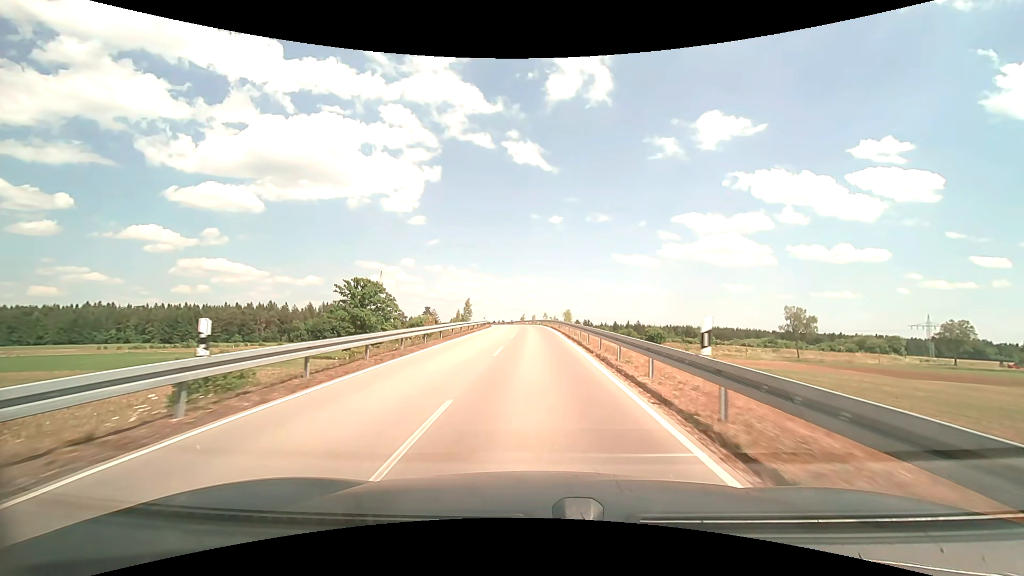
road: unclassified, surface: asphalt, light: Day
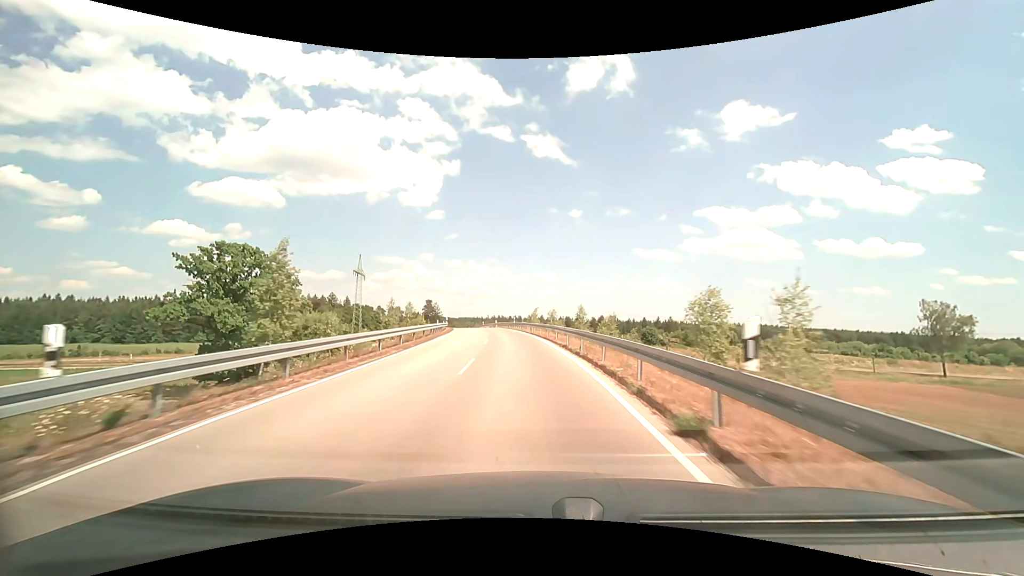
(-0.4, +52.8) m; -2°
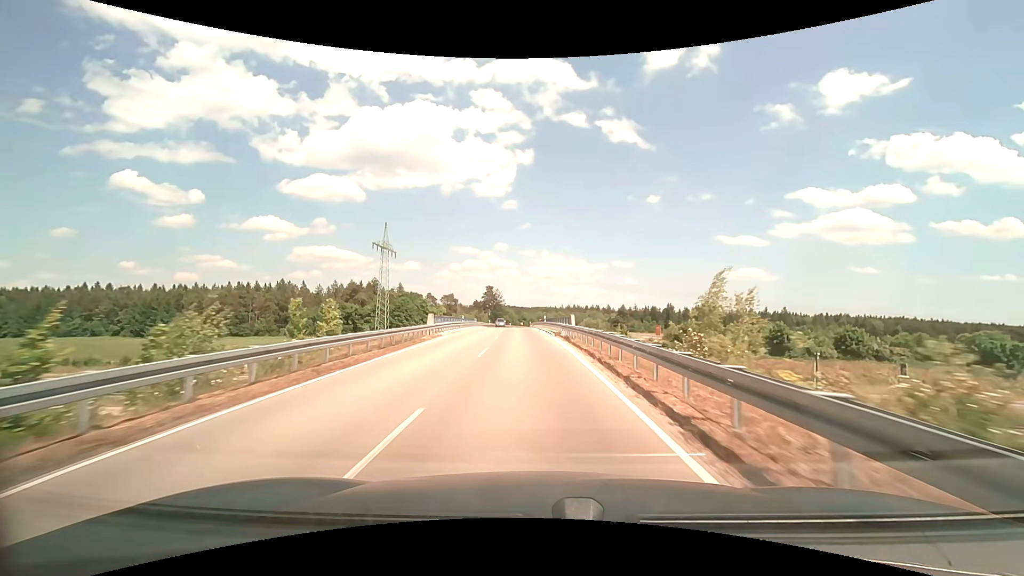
(-4.6, +55.8) m; -8°
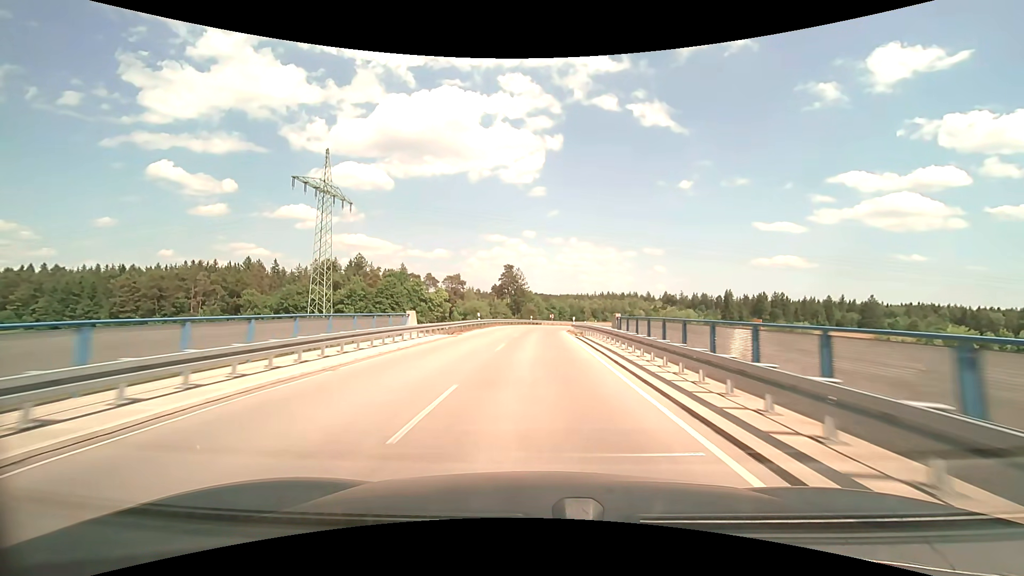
(-2.2, +57.6) m; -3°
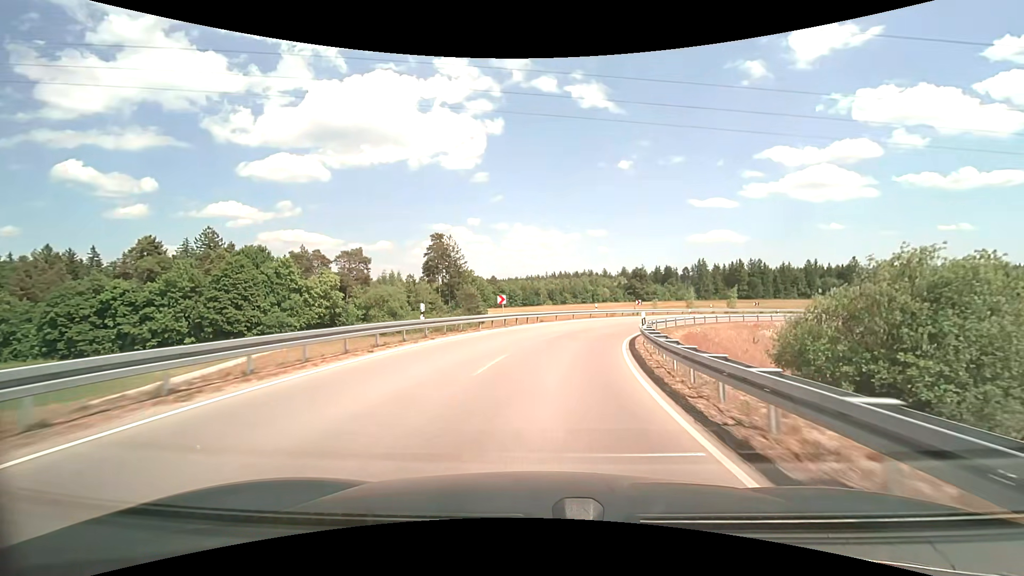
(+1.4, +54.8) m; +6°
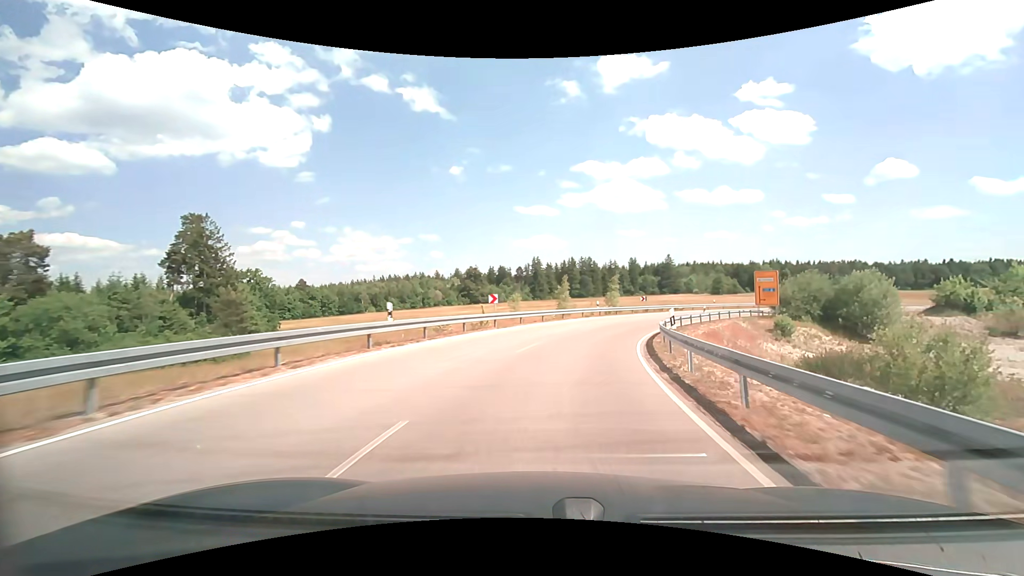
(+4.3, +31.0) m; +18°
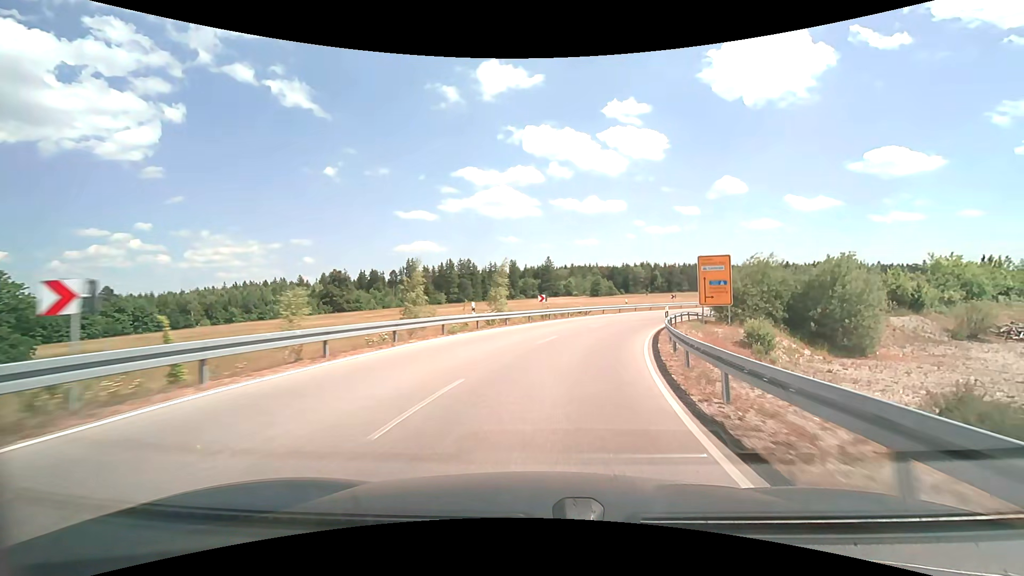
(+2.4, +20.2) m; +14°
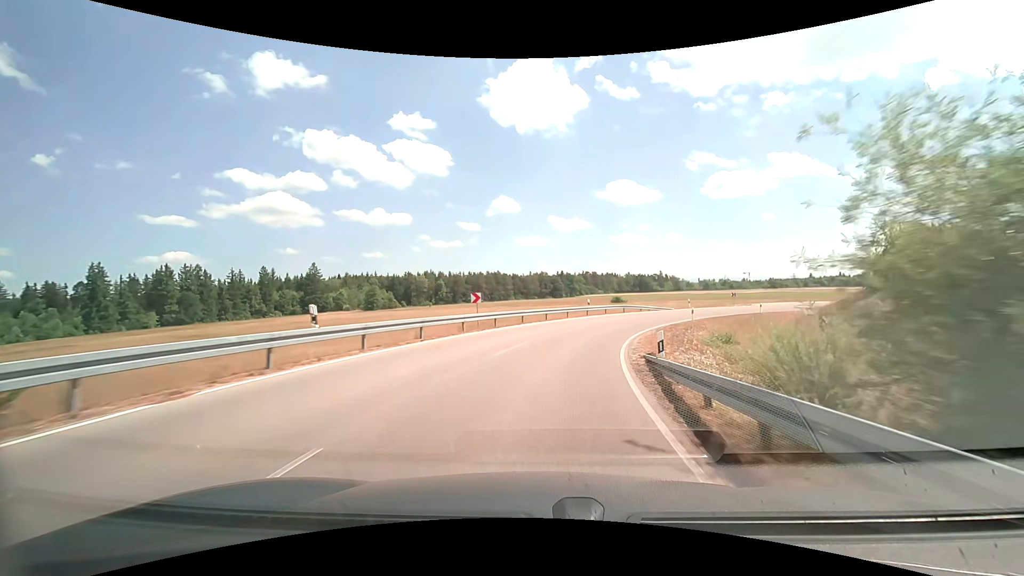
(+8.6, +38.2) m; +24°
(0, +10) (+2, +20) (+5, +29) (+9, +39) (+14, +47) (+20, +55) (+27, +62) (+35, +69) (+43, +74) (+52, +79) m
